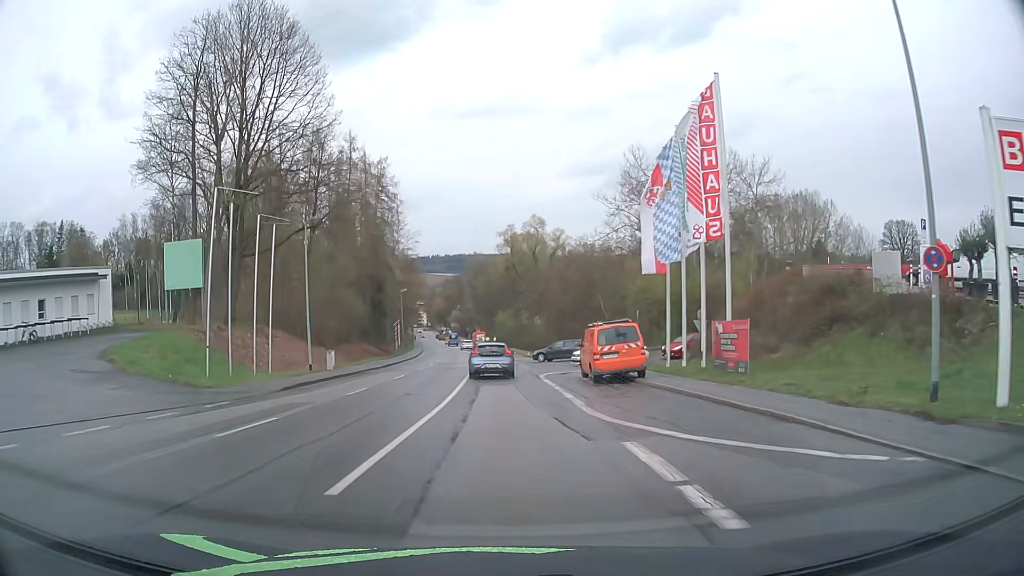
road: tertiary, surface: asphalt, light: Day
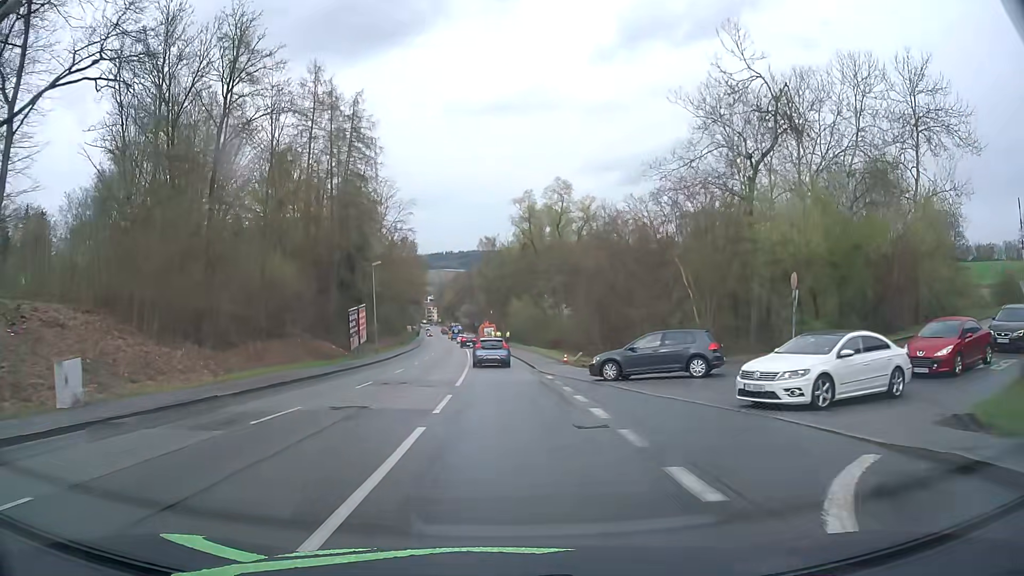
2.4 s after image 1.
(-0.1, +26.3) m; -1°
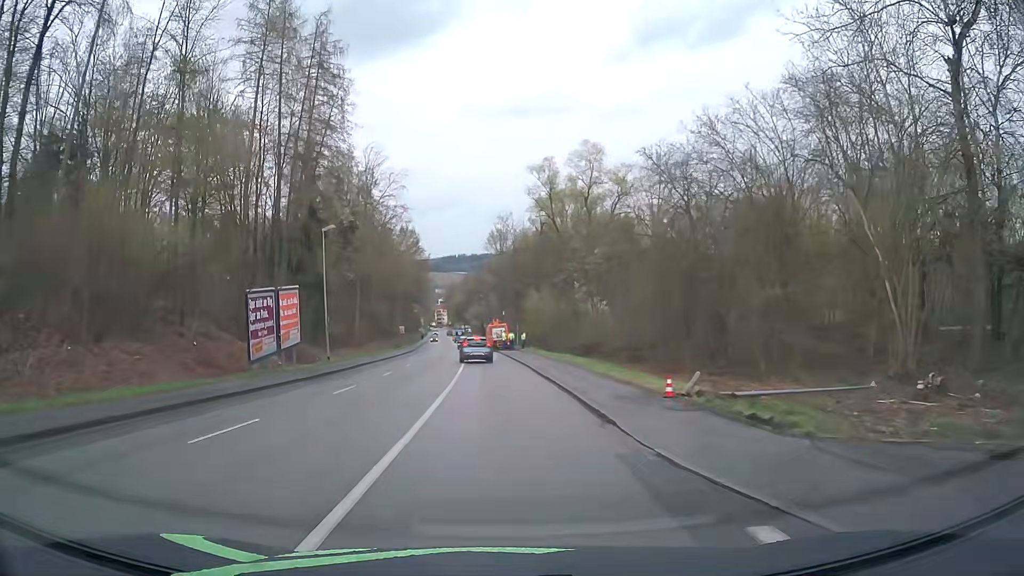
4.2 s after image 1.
(-0.2, +20.4) m; -1°
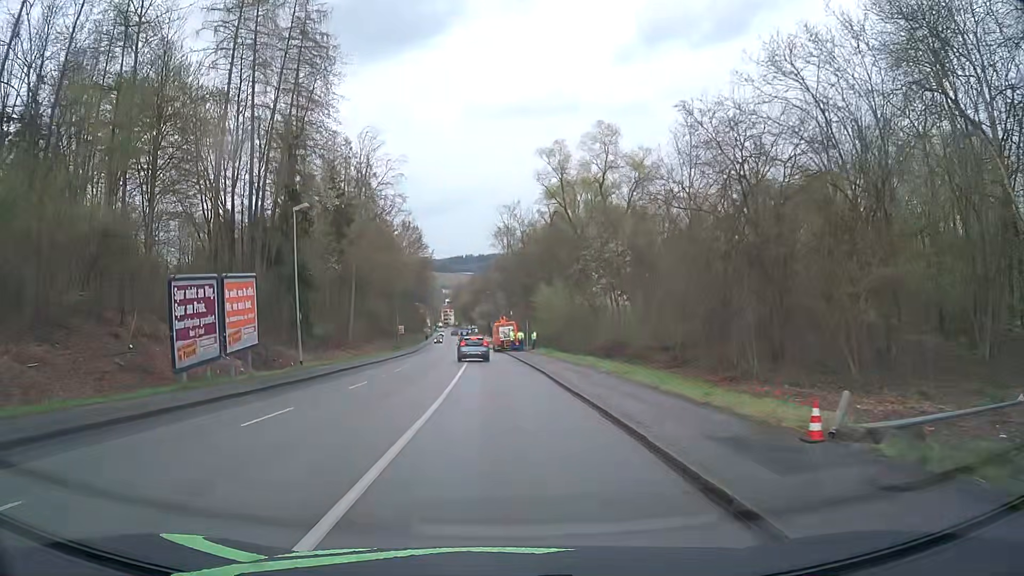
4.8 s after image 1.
(-0.1, +7.0) m; -1°
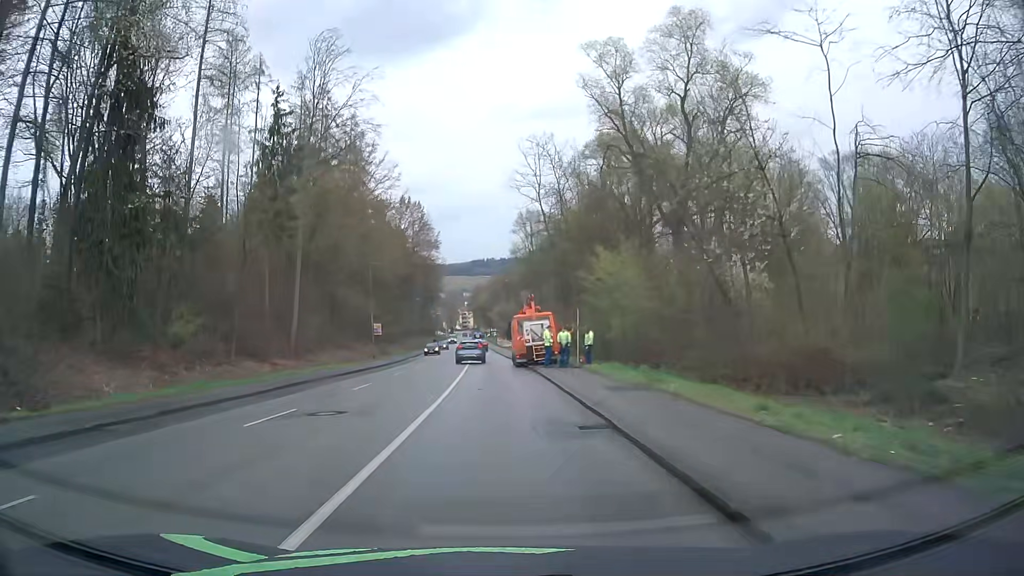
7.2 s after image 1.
(-0.3, +26.9) m; -2°
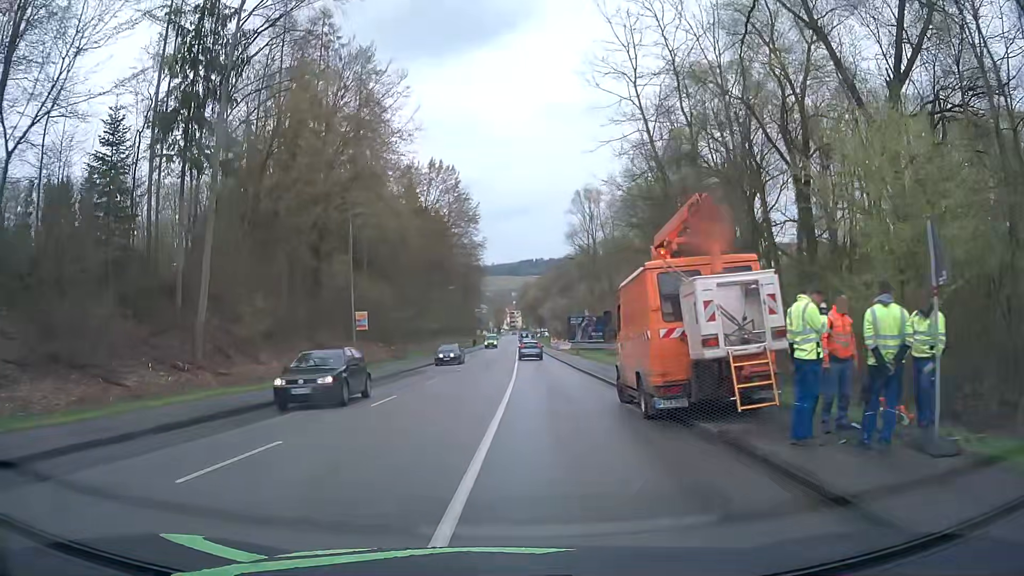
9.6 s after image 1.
(-1.0, +22.5) m; -4°
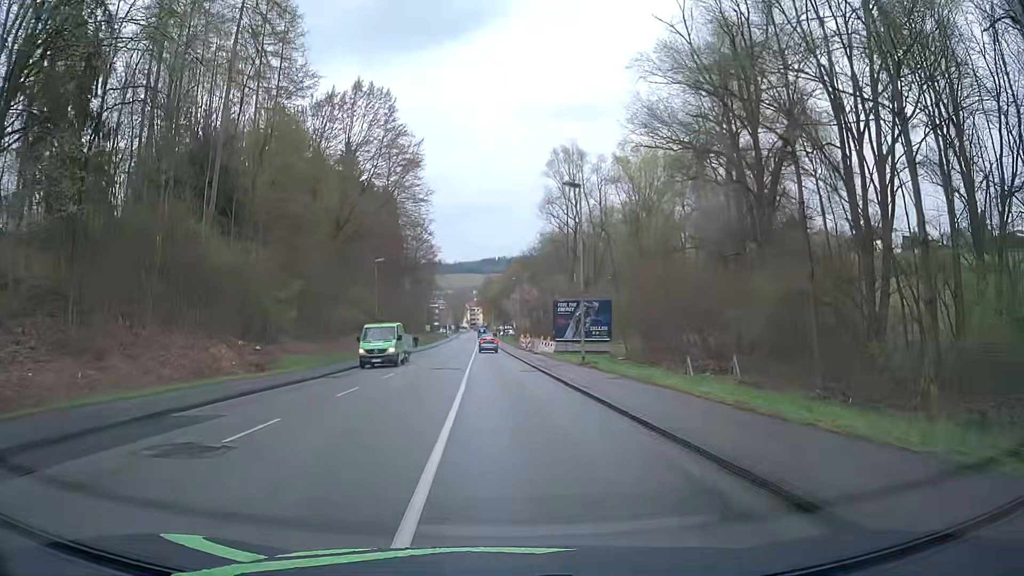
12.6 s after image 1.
(+0.5, +26.4) m; +3°
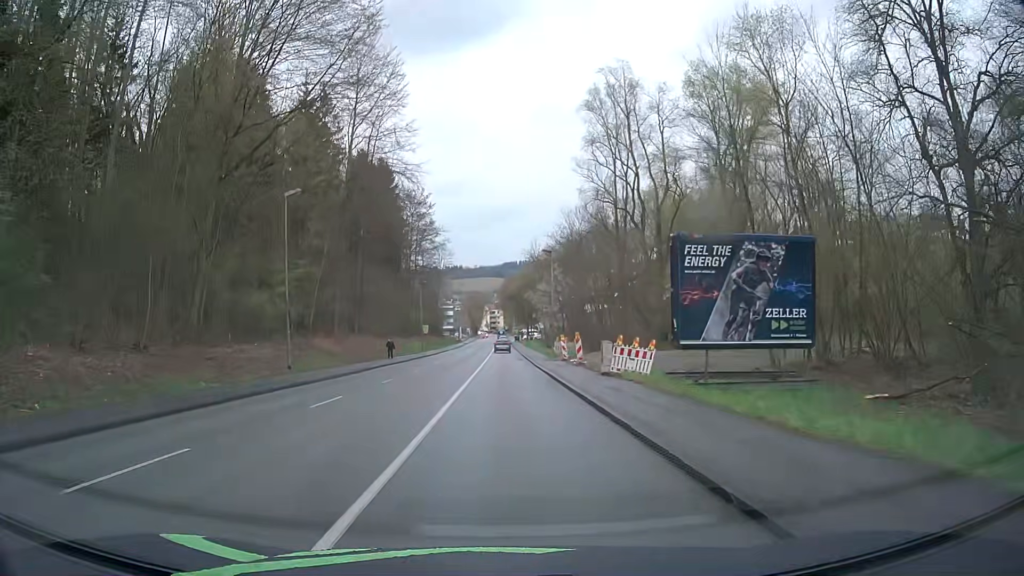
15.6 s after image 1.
(-0.7, +28.6) m; -2°
(0, +10) (0, +20) (0, +30) (0, +40) (-1, +50) (-1, +60) (-1, +70) (-1, +80) (-1, +90) (-1, +100) m
